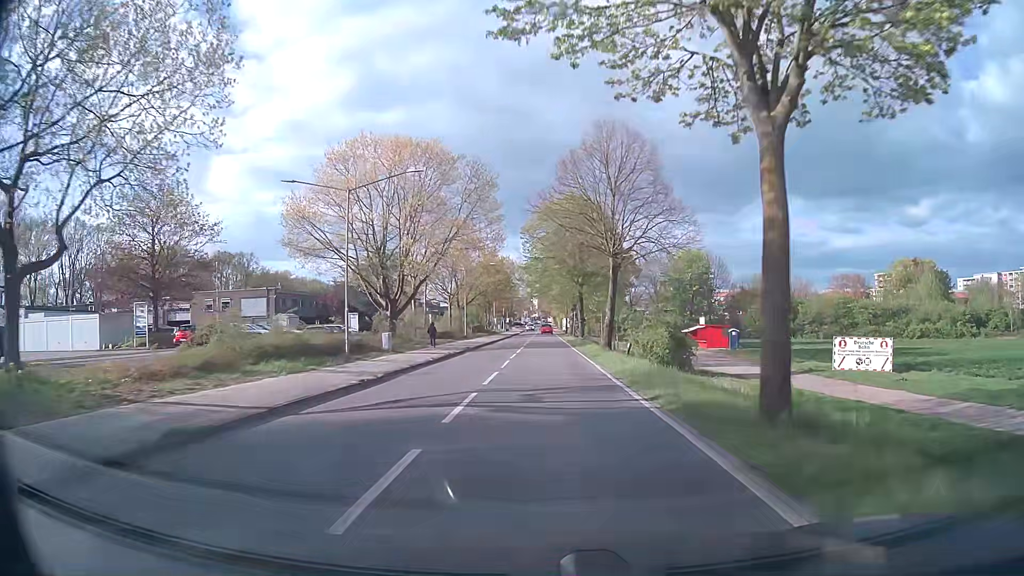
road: secondary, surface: asphalt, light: Day
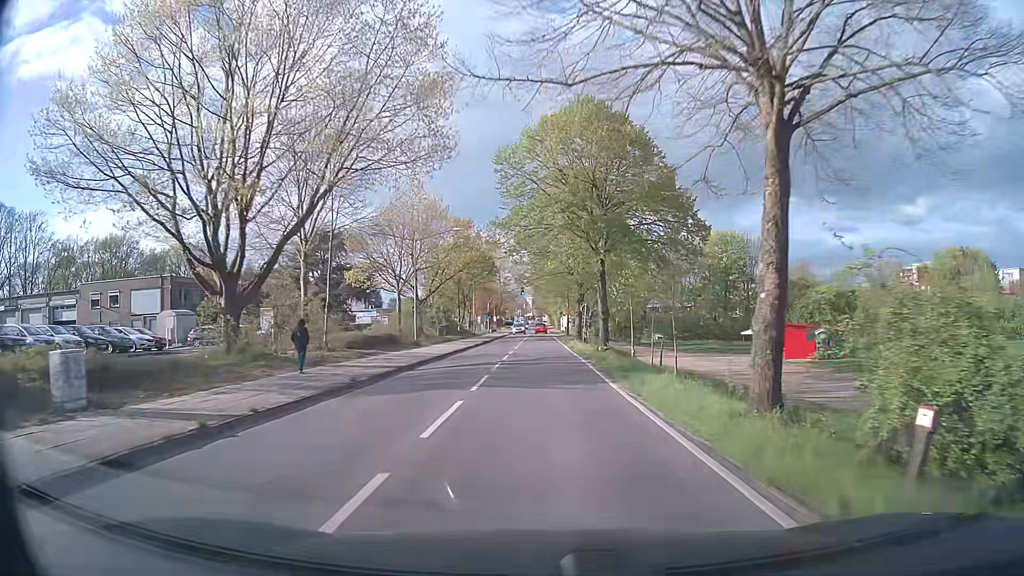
(+0.1, +25.4) m; 0°
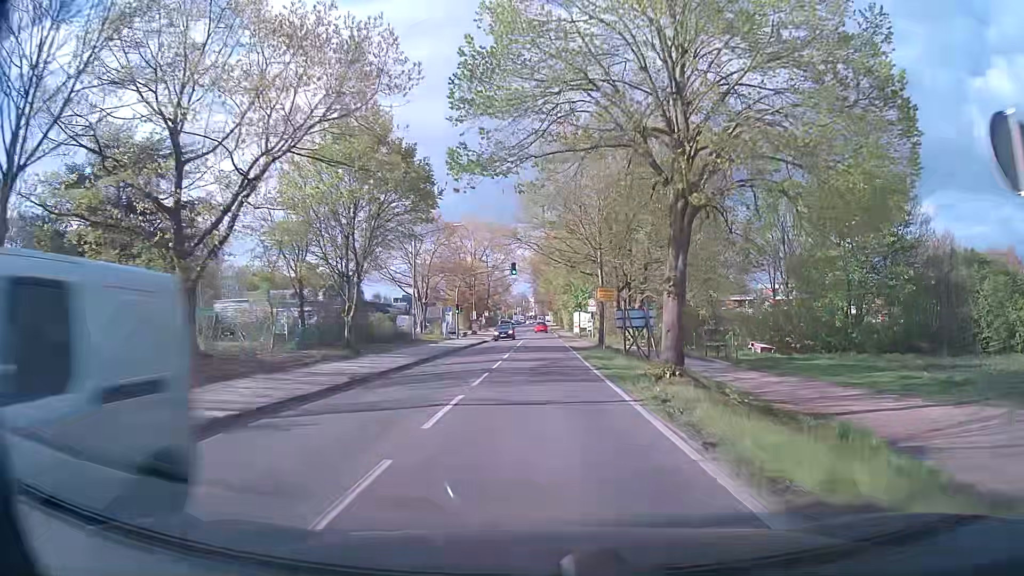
(-0.1, +41.9) m; 0°
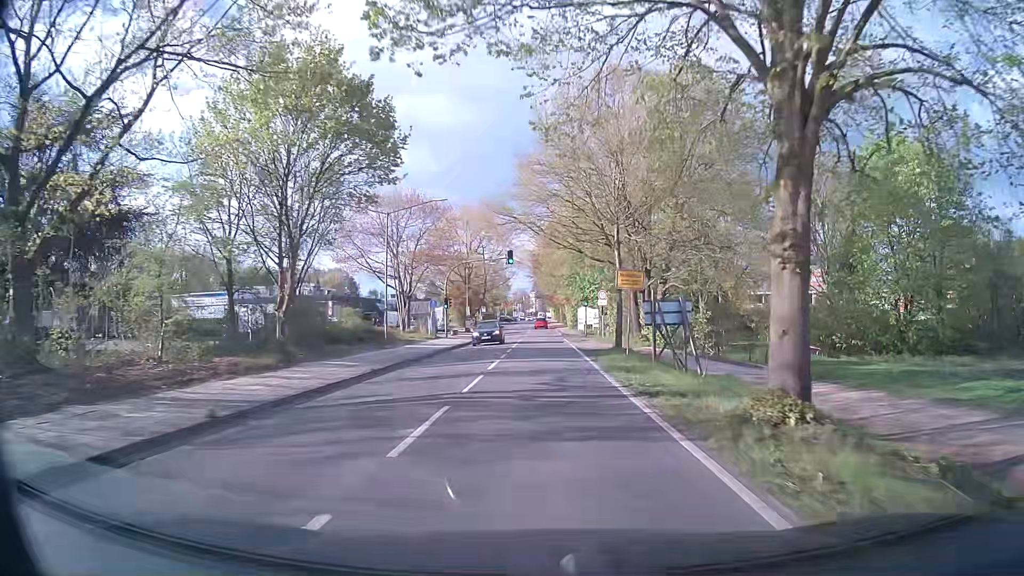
(0.0, +8.0) m; 0°
(0, +10) (0, +20) (0, +30) (0, +40) (0, +50) (0, +60) (0, +70) (0, +80) (0, +90) (0, +100) m
